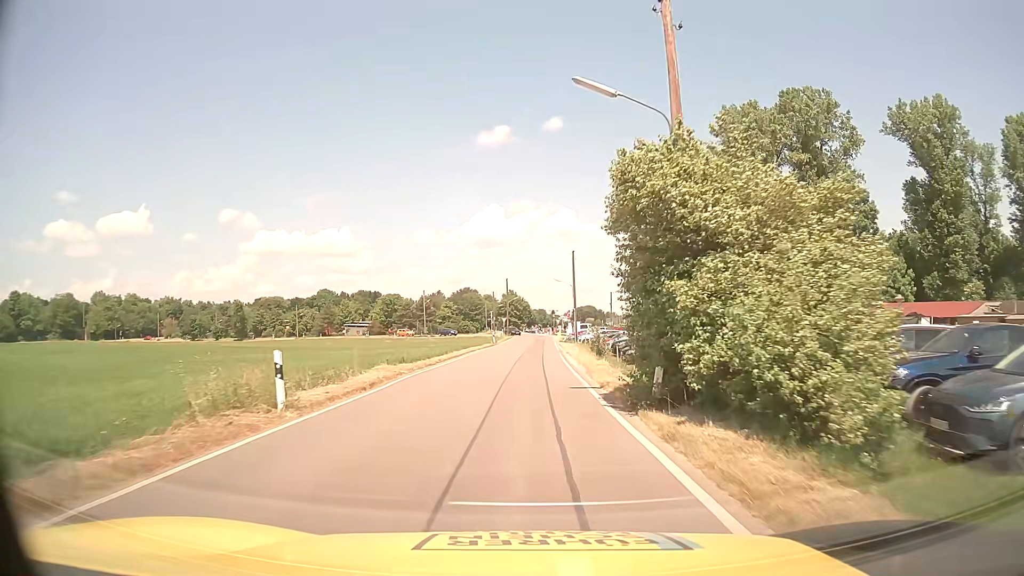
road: unclassified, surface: asphalt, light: Day
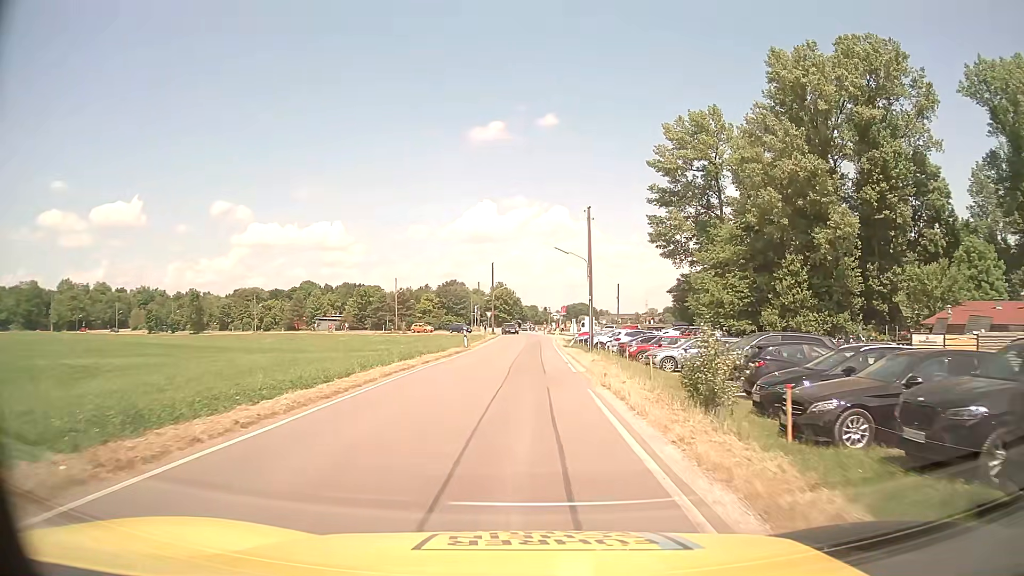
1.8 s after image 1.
(+0.2, +20.2) m; +1°
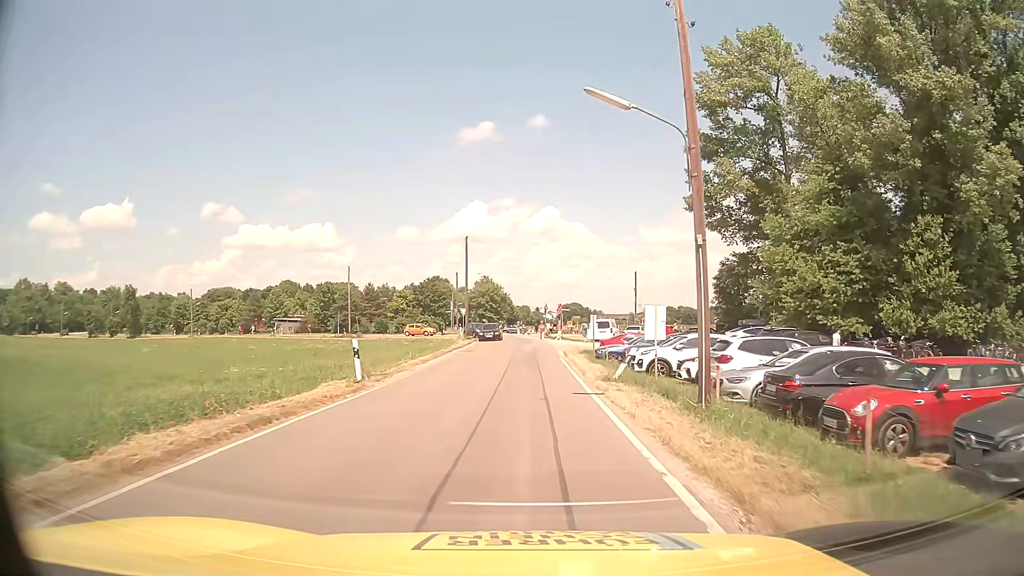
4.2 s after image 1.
(0.0, +24.3) m; 0°
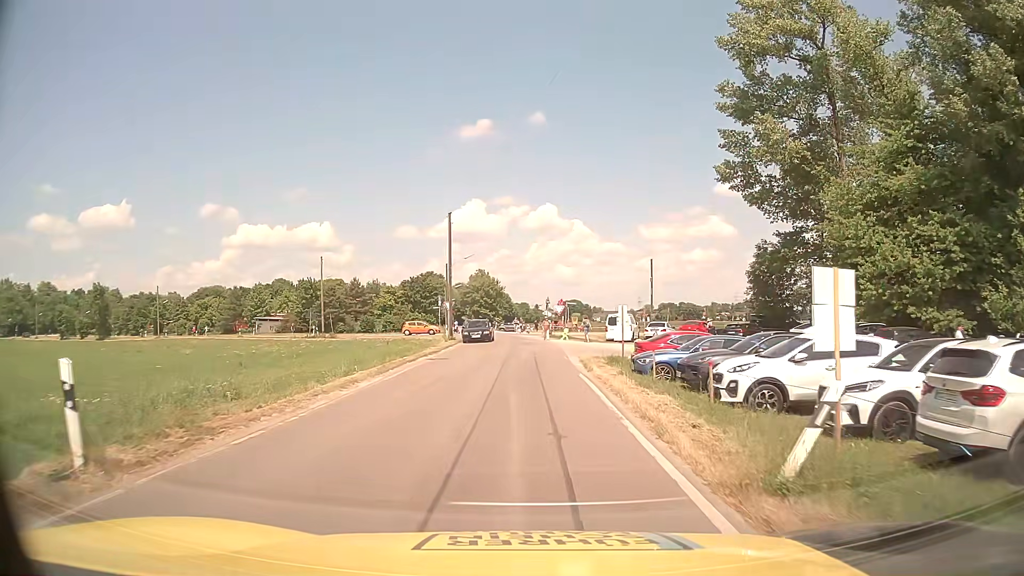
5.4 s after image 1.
(0.0, +11.1) m; 0°
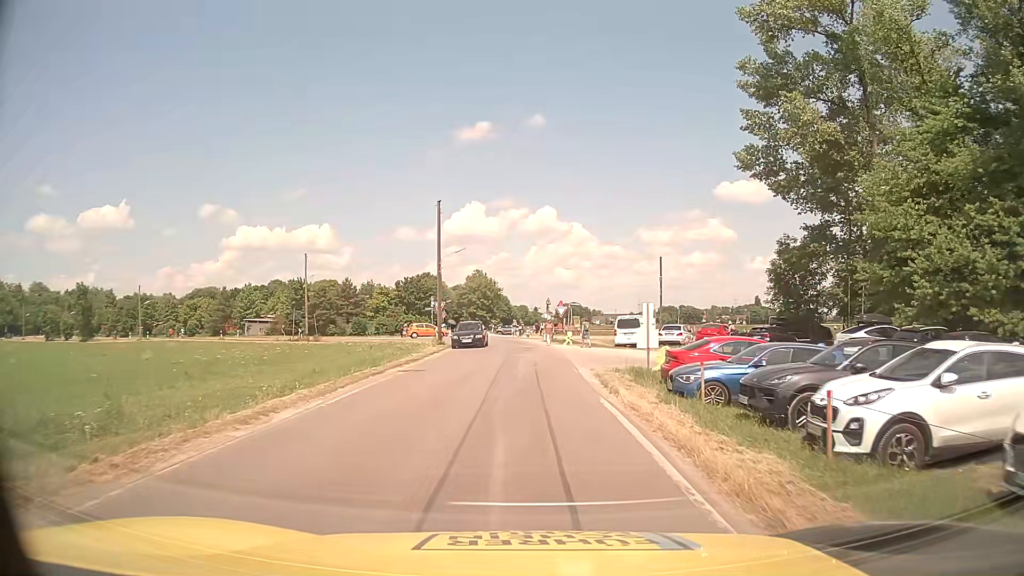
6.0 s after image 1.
(0.0, +5.2) m; 0°
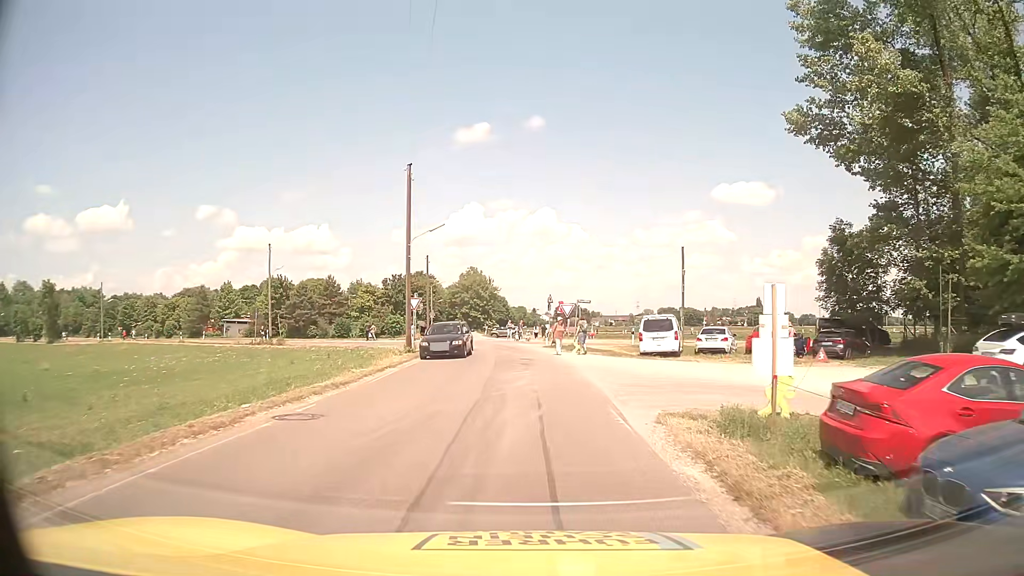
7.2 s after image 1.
(0.0, +9.8) m; 0°
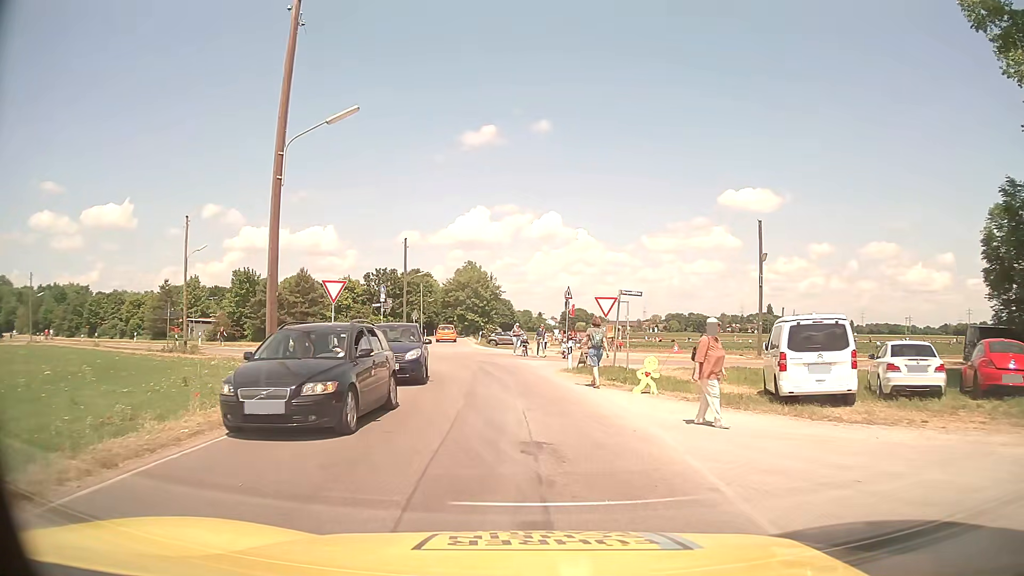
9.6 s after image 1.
(-0.1, +16.9) m; -1°
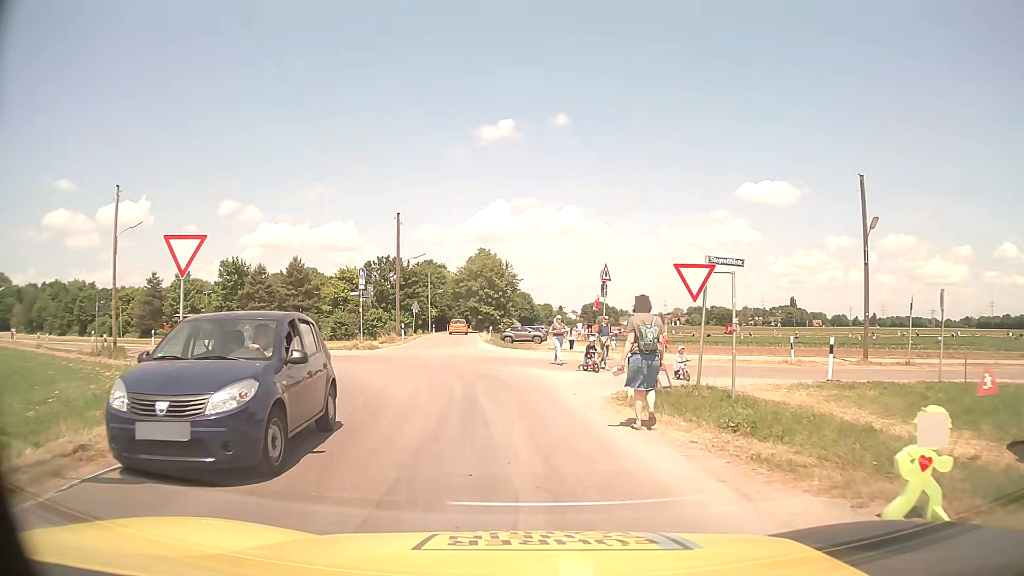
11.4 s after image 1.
(0.0, +10.5) m; -2°
(-1, +10) (-3, +20) (-9, +28) (-16, +34) (-25, +39) (-33, +45) (-42, +50) (-51, +55) (-59, +60) (-68, +65) m
